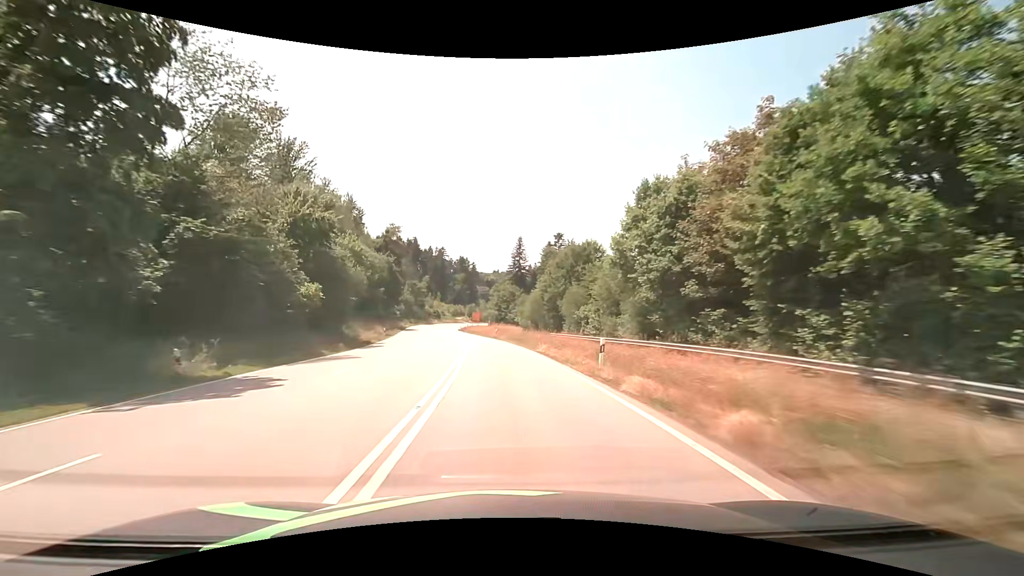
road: secondary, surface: asphalt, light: Day
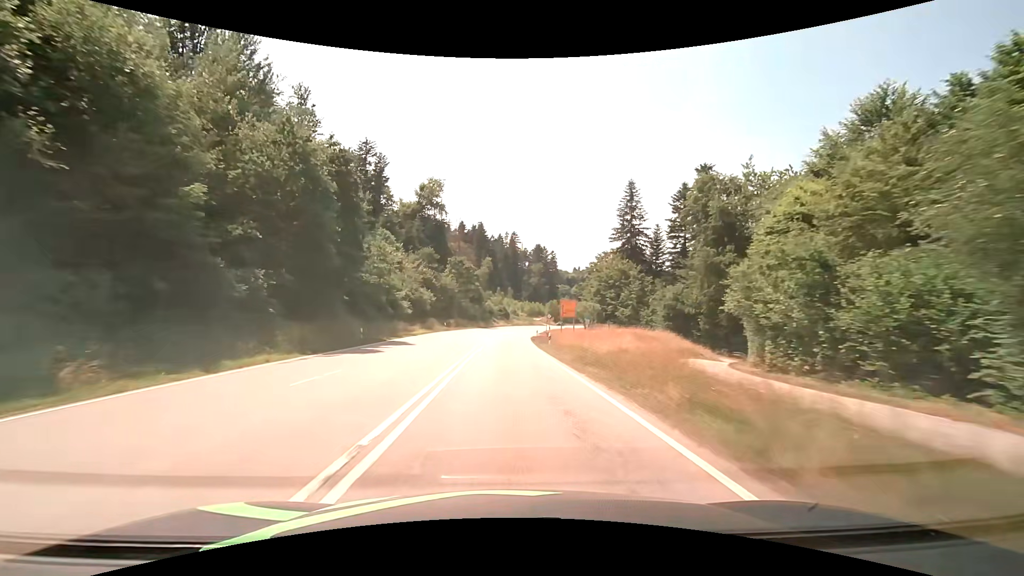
(-5.1, +62.2) m; -9°
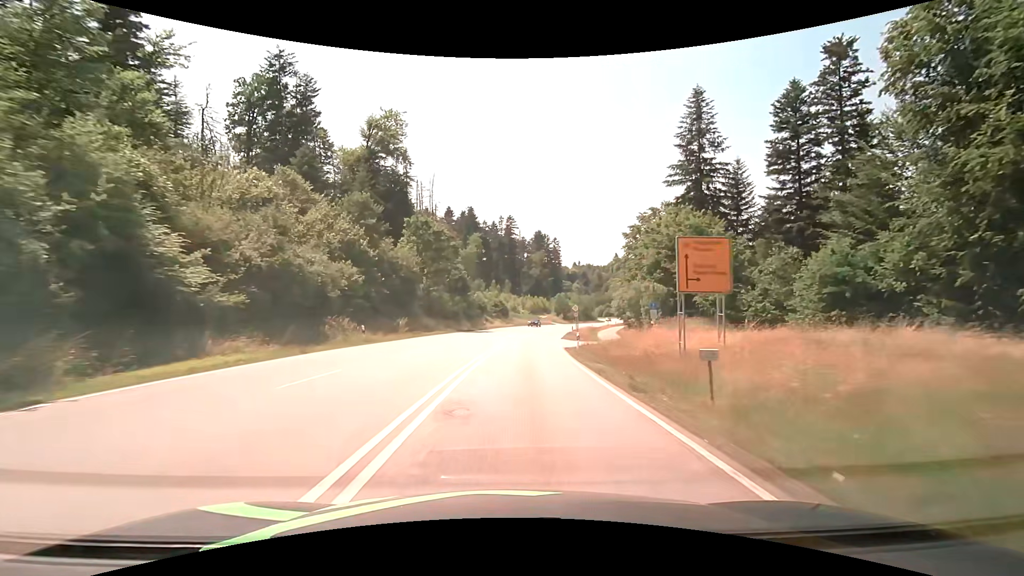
(-0.4, +37.0) m; 0°
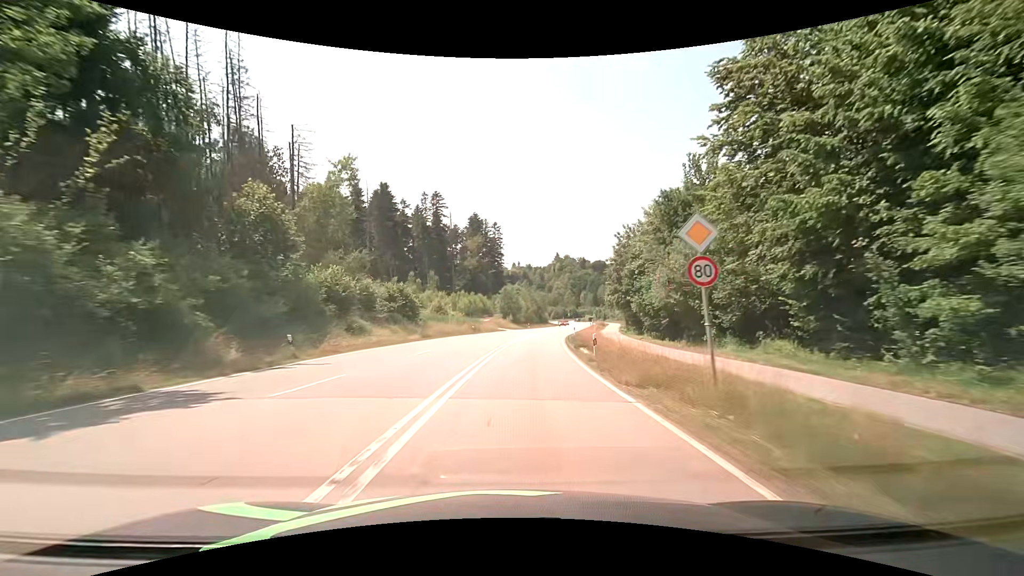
(+2.6, +47.5) m; +7°
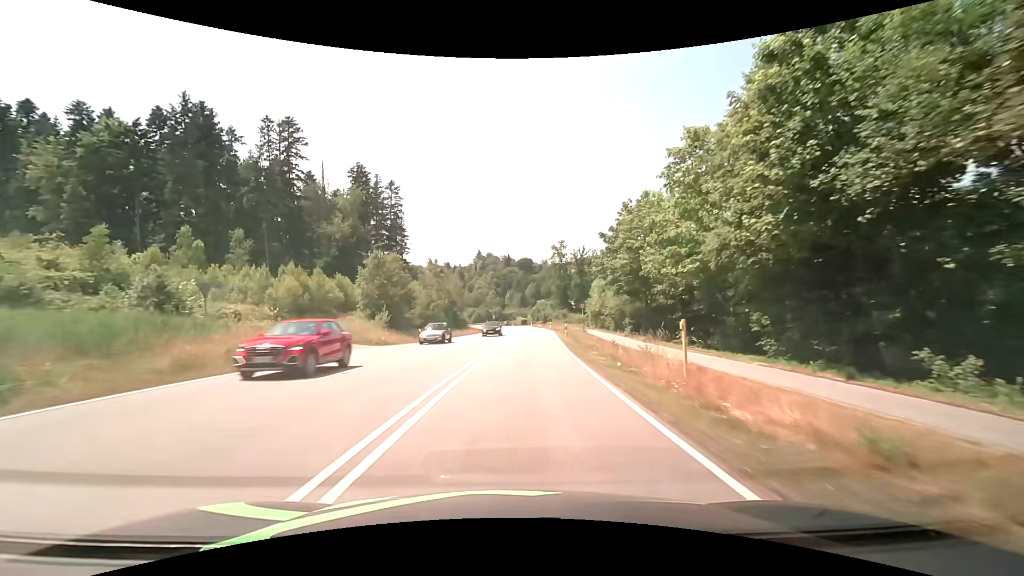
(+4.7, +56.3) m; +9°
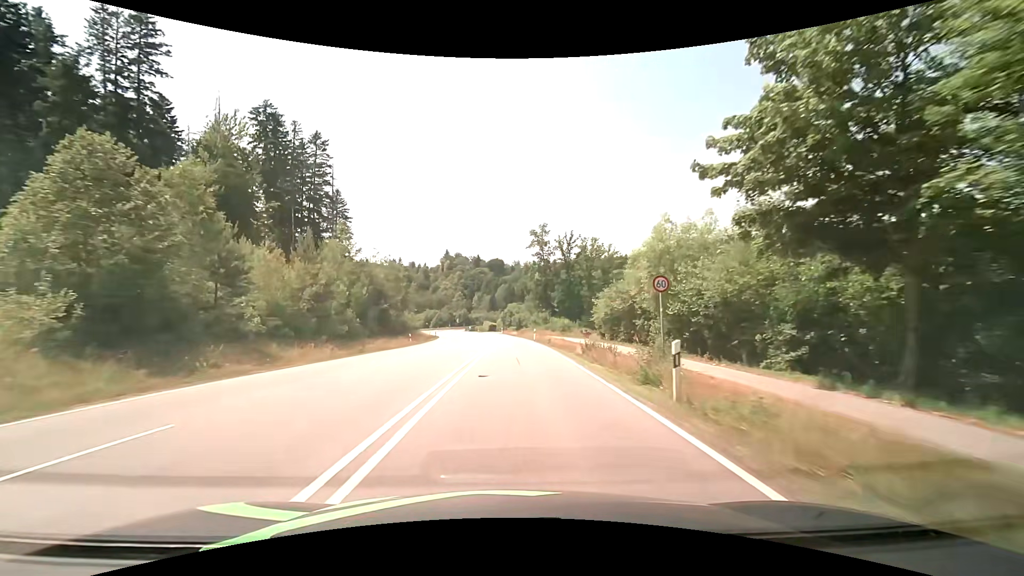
(+1.2, +32.2) m; +4°
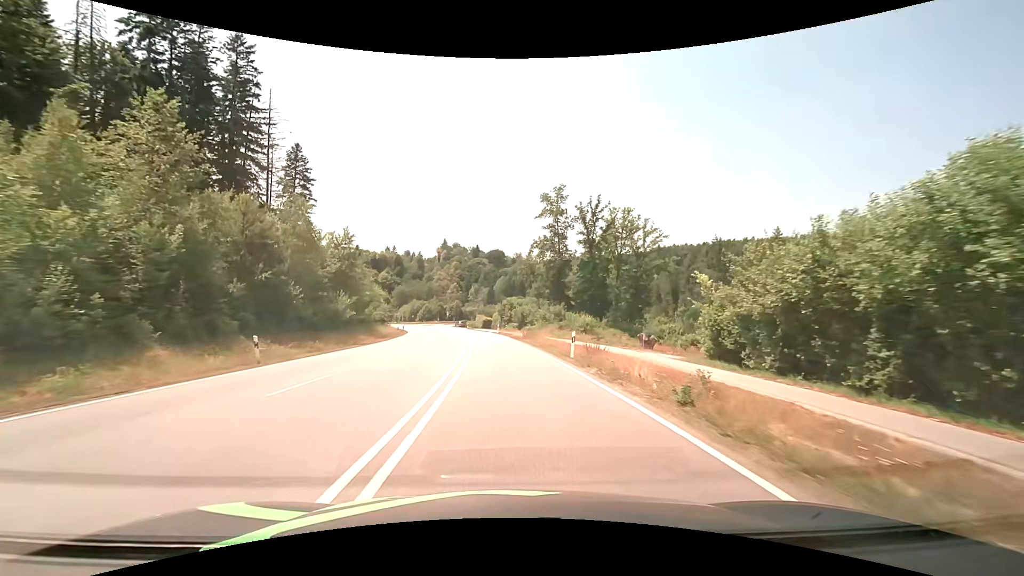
(-0.1, +29.0) m; 0°
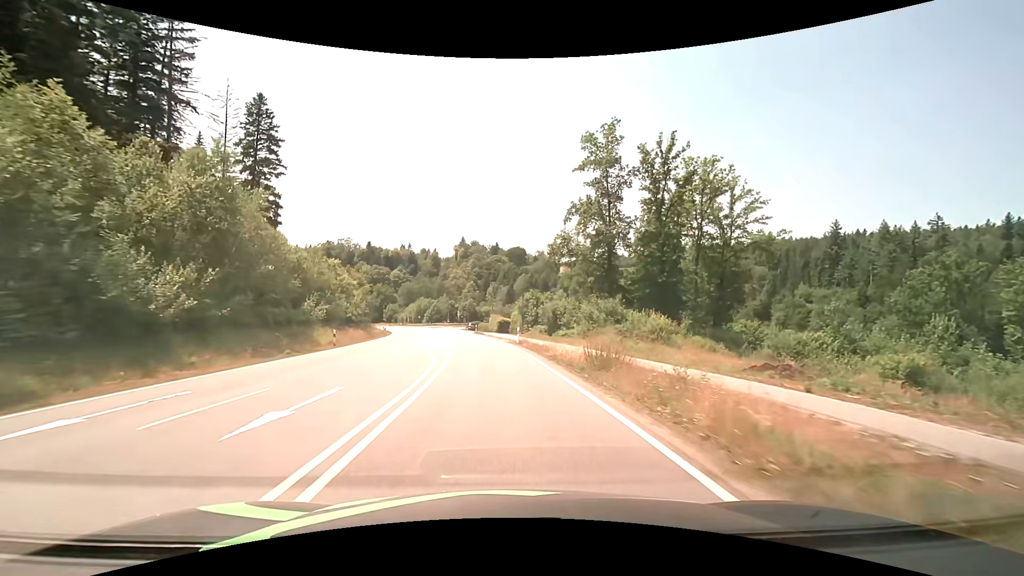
(-0.2, +27.0) m; -2°
(0, +10) (-1, +20) (-1, +30) (-2, +40) (-3, +50) (-5, +60) (-7, +70) (-9, +79) (-12, +89) (-14, +99) m
